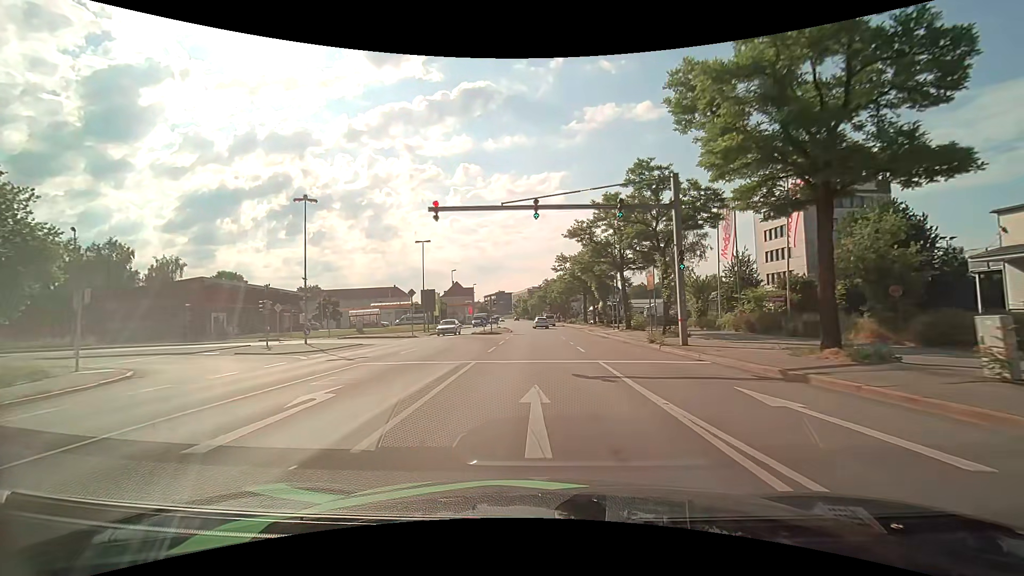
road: primary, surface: asphalt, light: Day
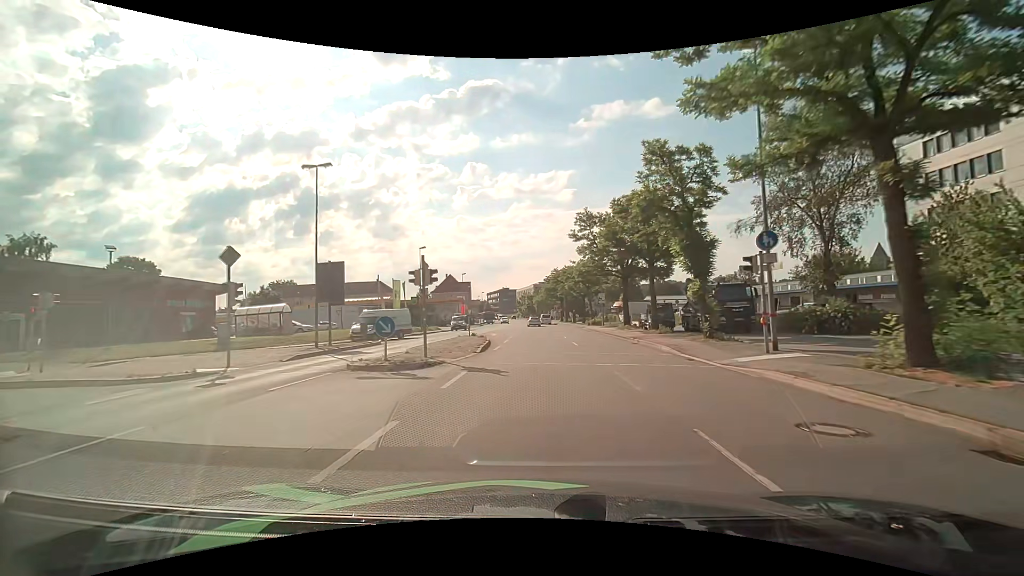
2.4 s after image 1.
(-0.2, +28.5) m; -1°
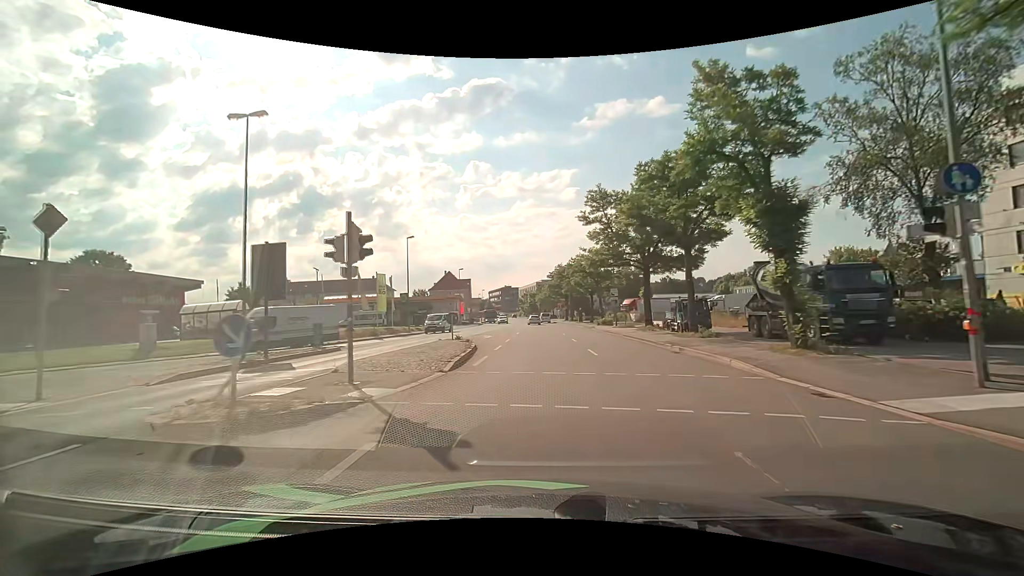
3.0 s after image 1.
(0.0, +7.1) m; 0°
(0, +10) (0, +20) (0, +30) (0, +40) (0, +50) (0, +60) (0, +70) (-1, +80) (-1, +90) (-2, +100) m
